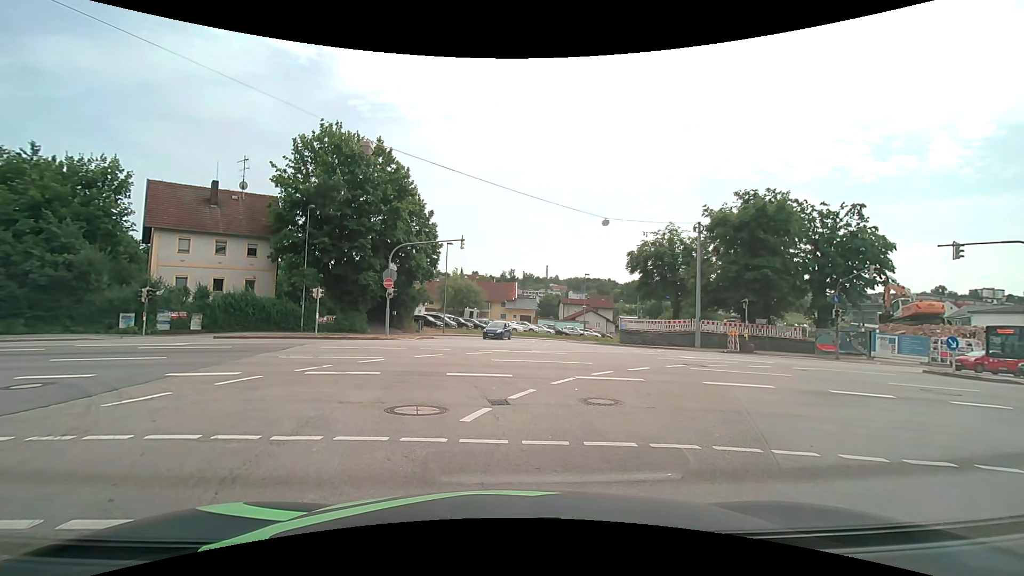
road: unclassified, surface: asphalt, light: Day
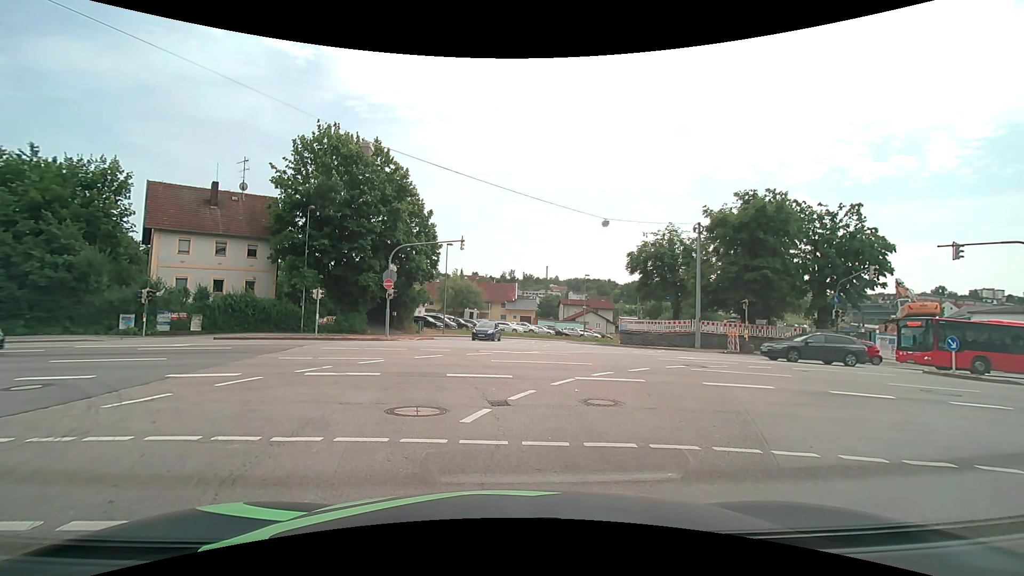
(0.0, +0.1) m; 0°
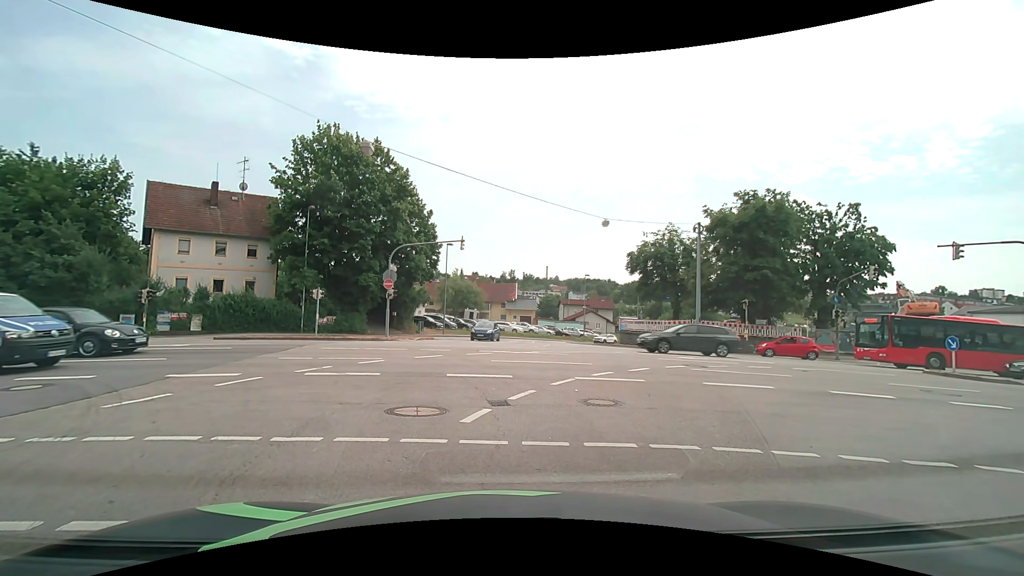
(0.0, 0.0) m; 0°
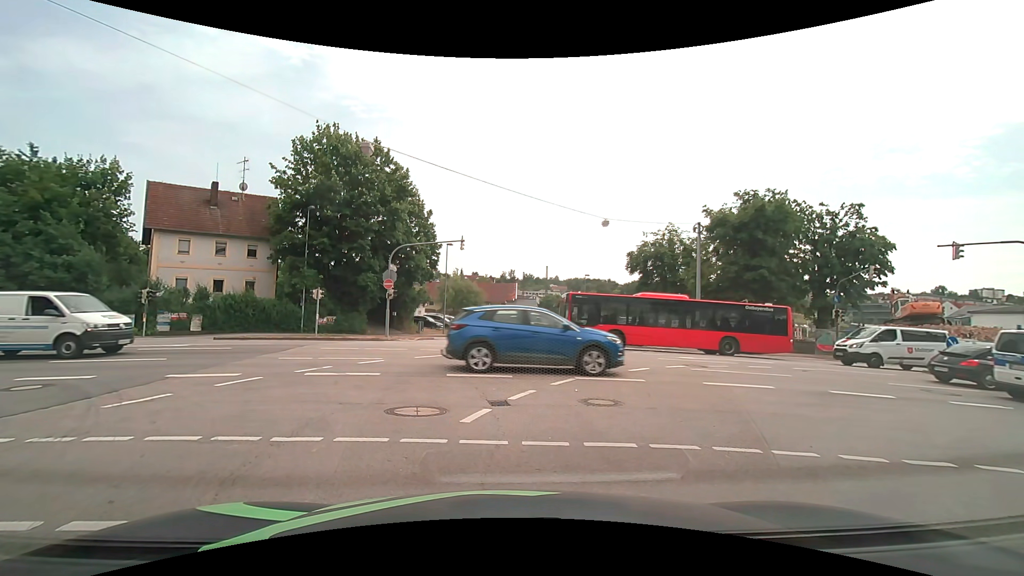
(0.0, 0.0) m; 0°
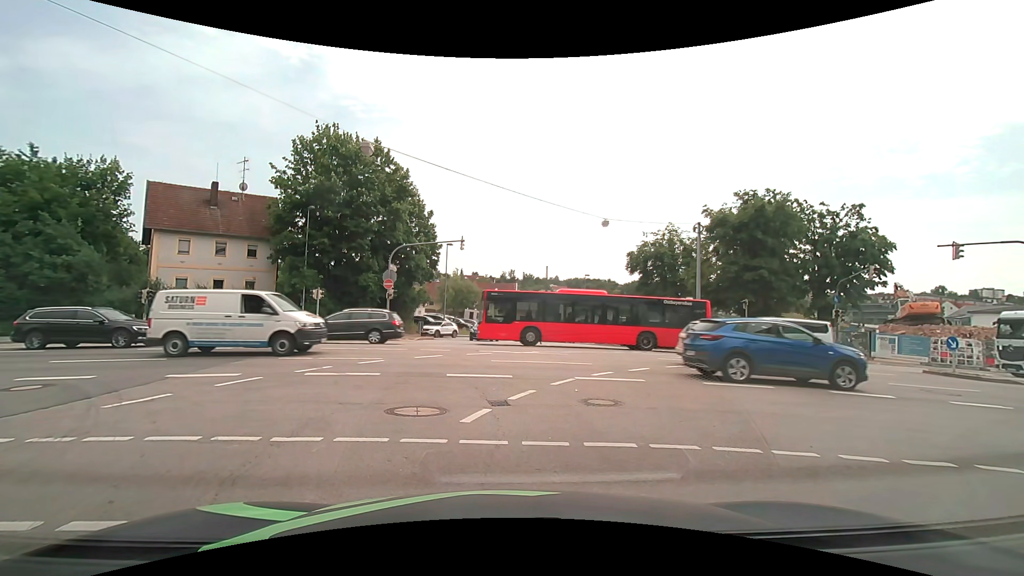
(0.0, 0.0) m; 0°
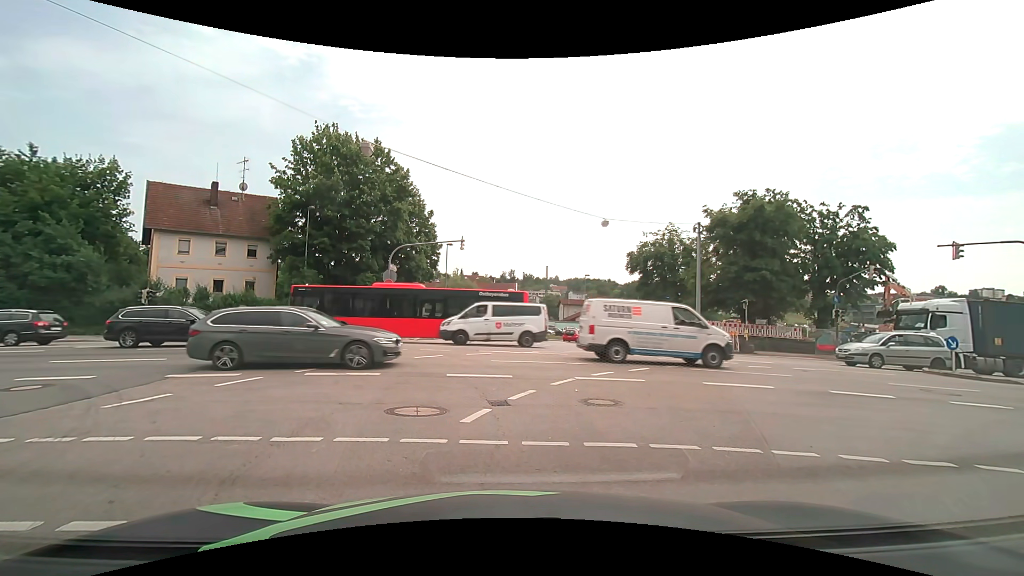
(0.0, 0.0) m; 0°
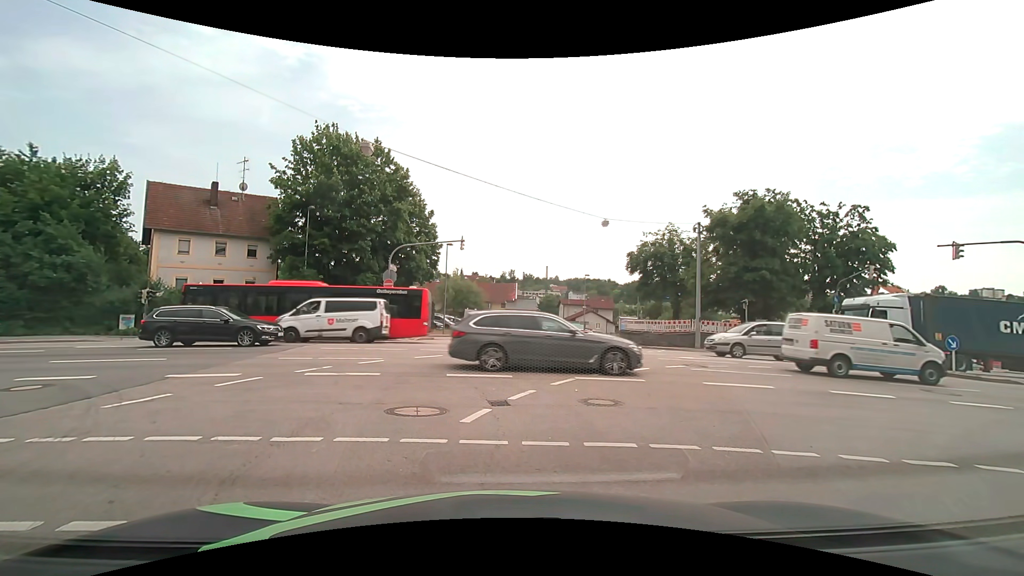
(0.0, 0.0) m; 0°
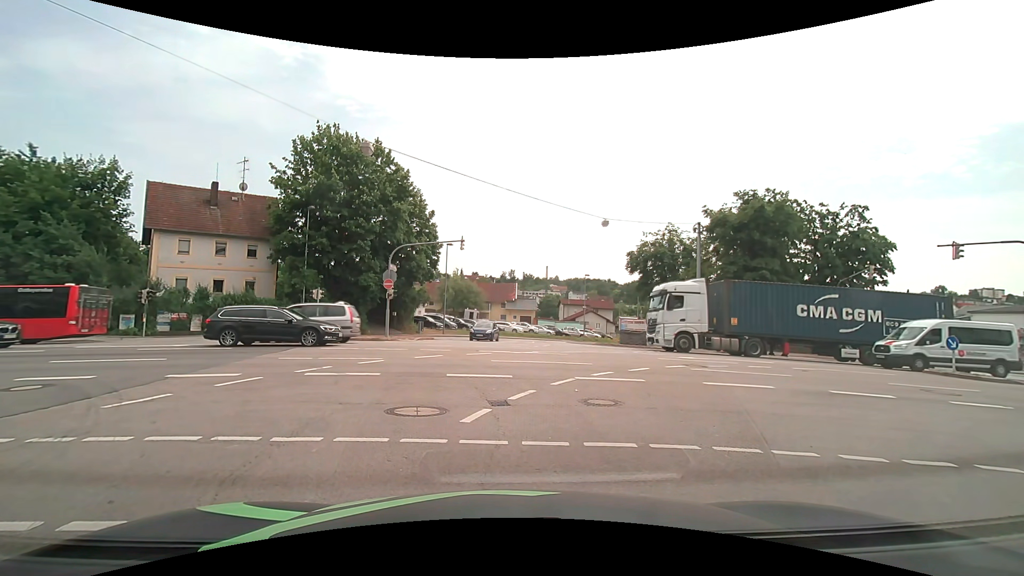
(0.0, 0.0) m; 0°
(-1, +10) (-3, +20) (-11, +26) (-21, +26) (-30, +24) (-40, +22) (-50, +20) (-60, +18) (-69, +15) (-79, +13) m
